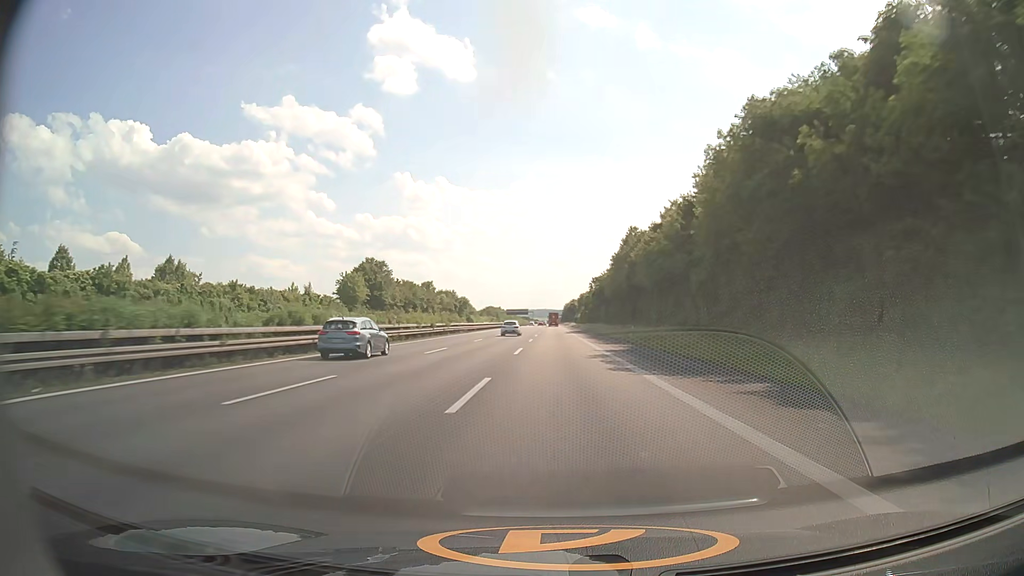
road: motorway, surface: asphalt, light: Day
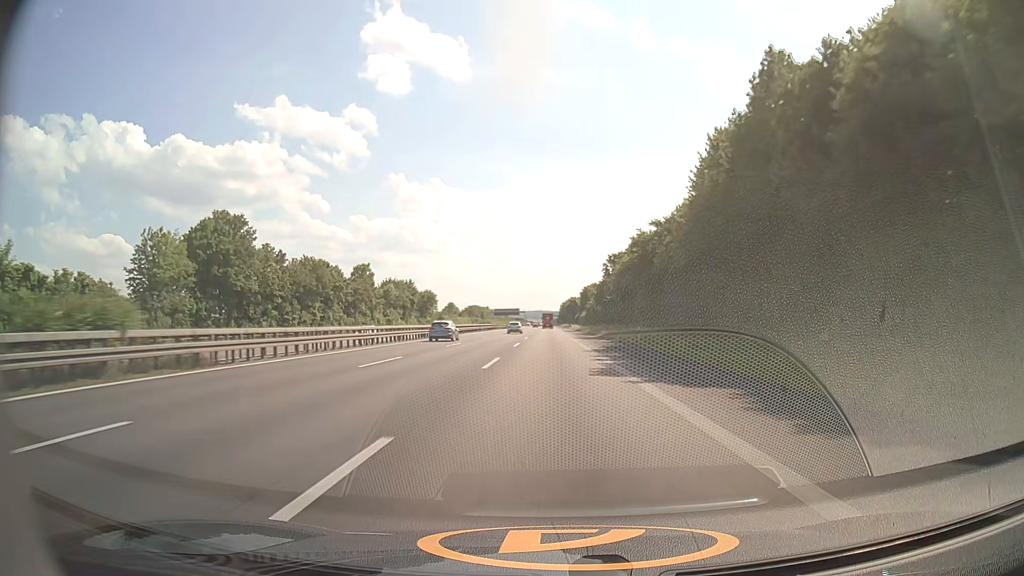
(+0.2, +61.6) m; 0°
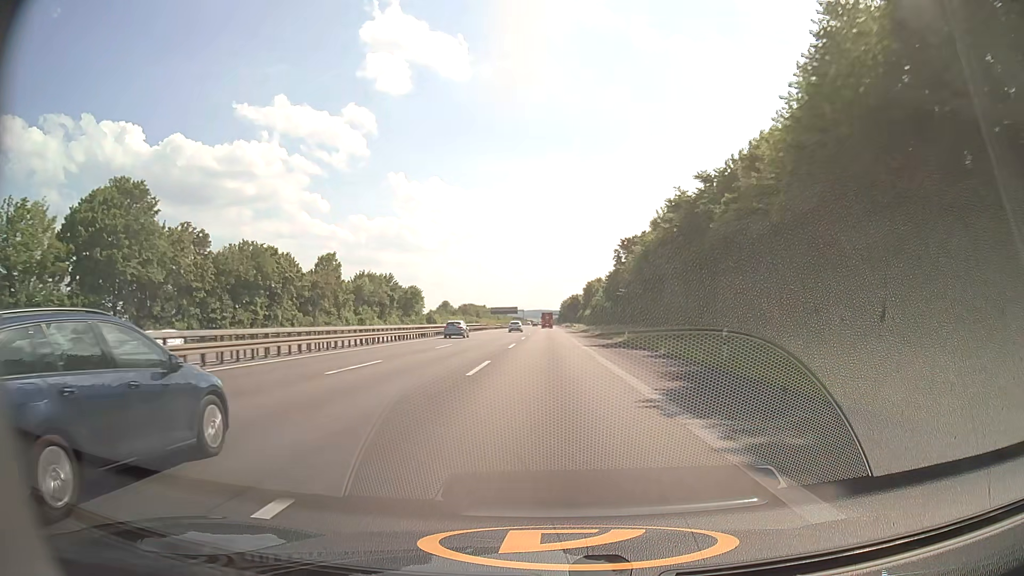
(0.0, +20.4) m; 0°
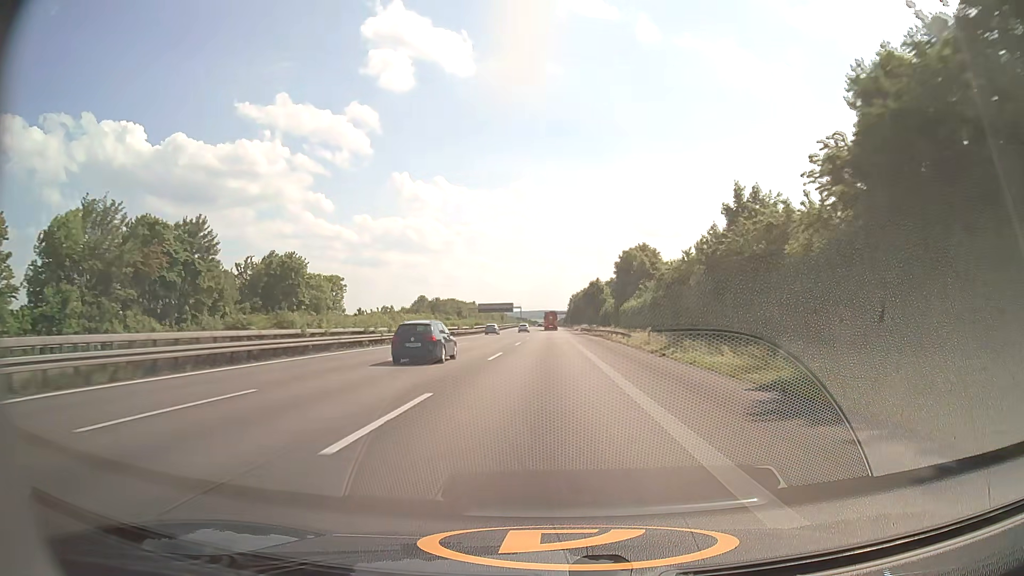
(-0.3, +81.3) m; -1°
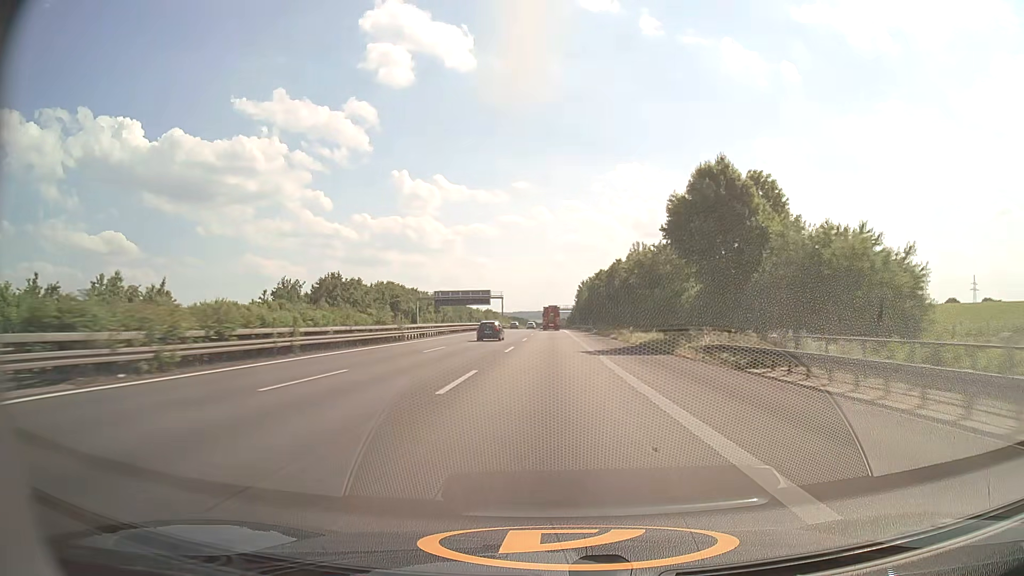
(-0.3, +101.0) m; 0°
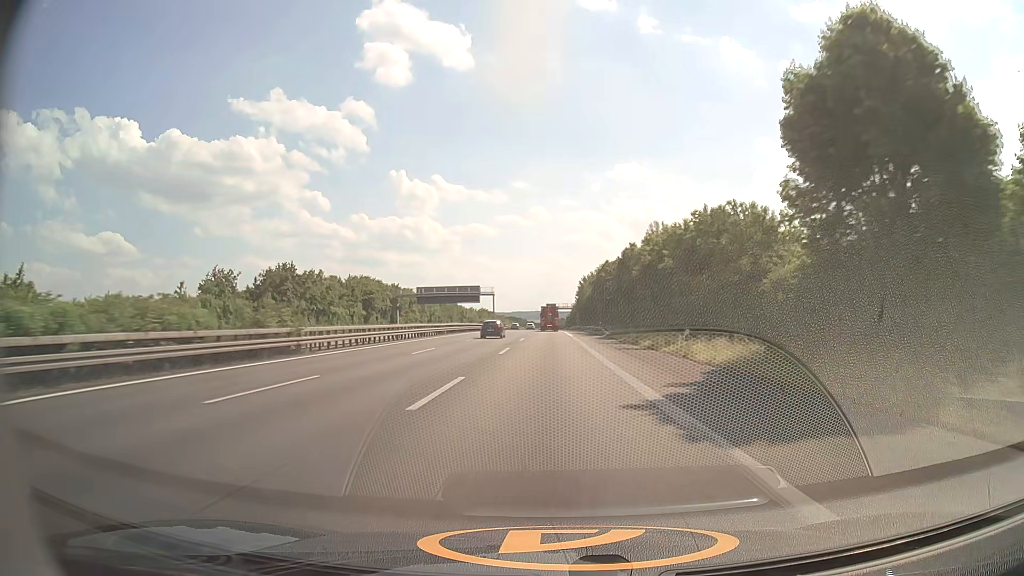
(+0.1, +20.1) m; 0°
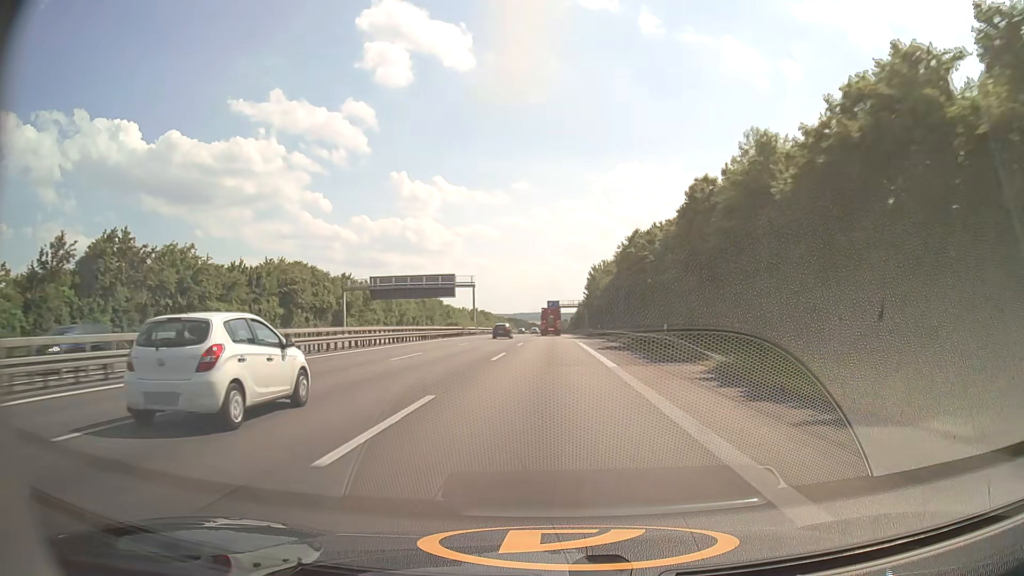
(0.0, +40.2) m; 0°
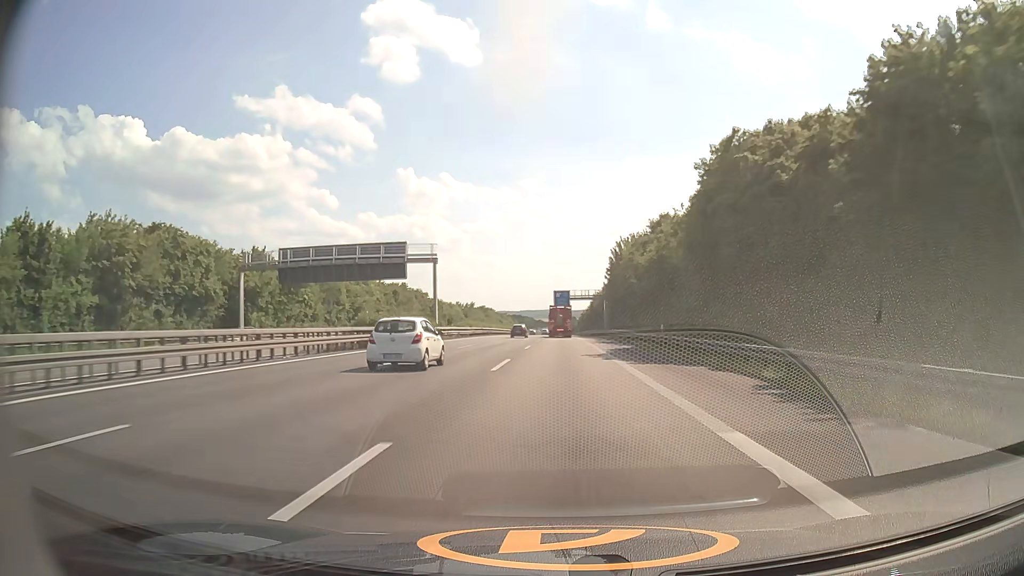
(-0.2, +40.3) m; -1°
(0, +10) (0, +20) (0, +30) (0, +40) (0, +50) (0, +60) (-1, +70) (-1, +80) (-1, +90) (-1, +100) m
